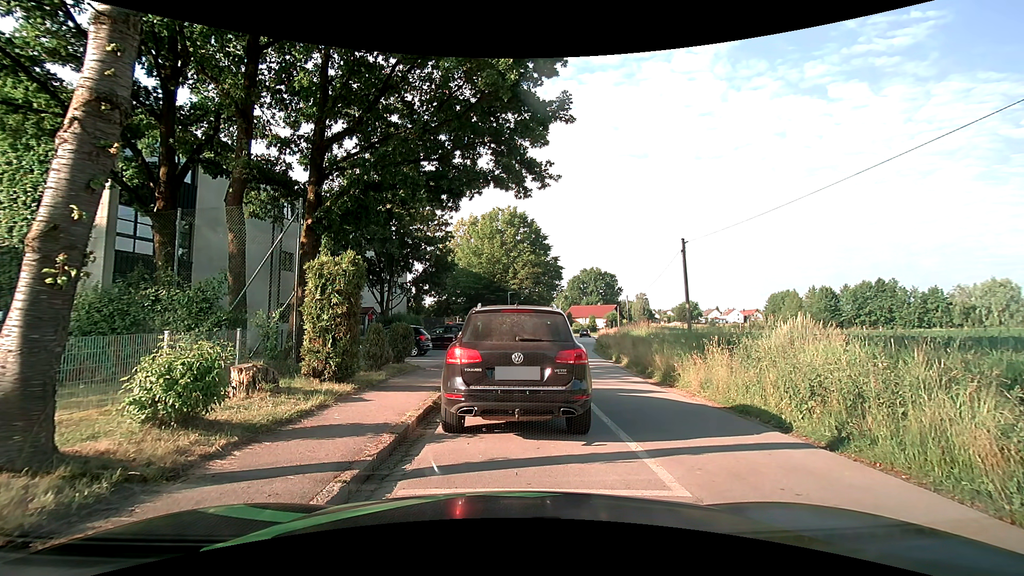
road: residential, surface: asphalt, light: Day
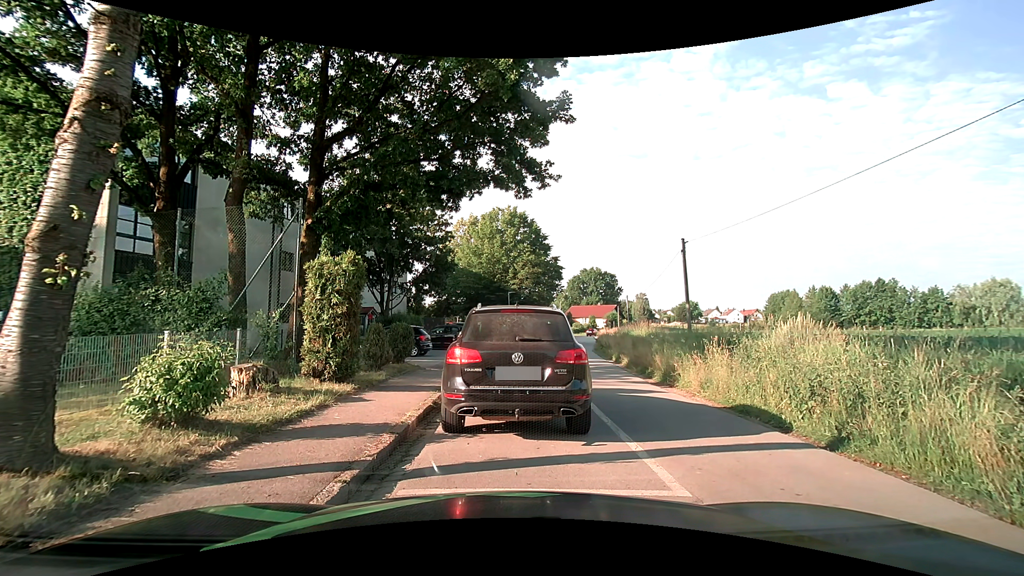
(0.0, 0.0) m; 0°
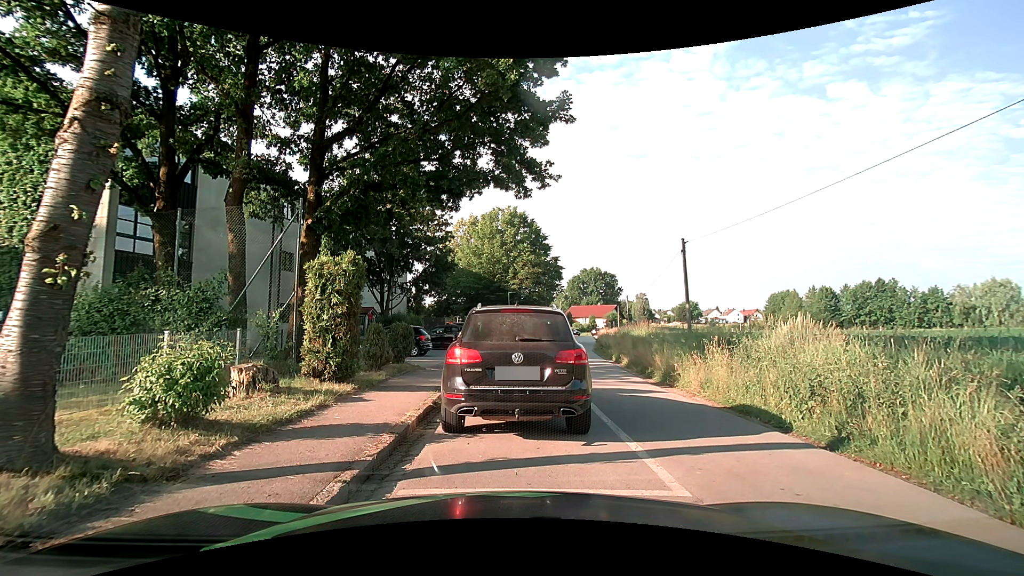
(0.0, 0.0) m; 0°
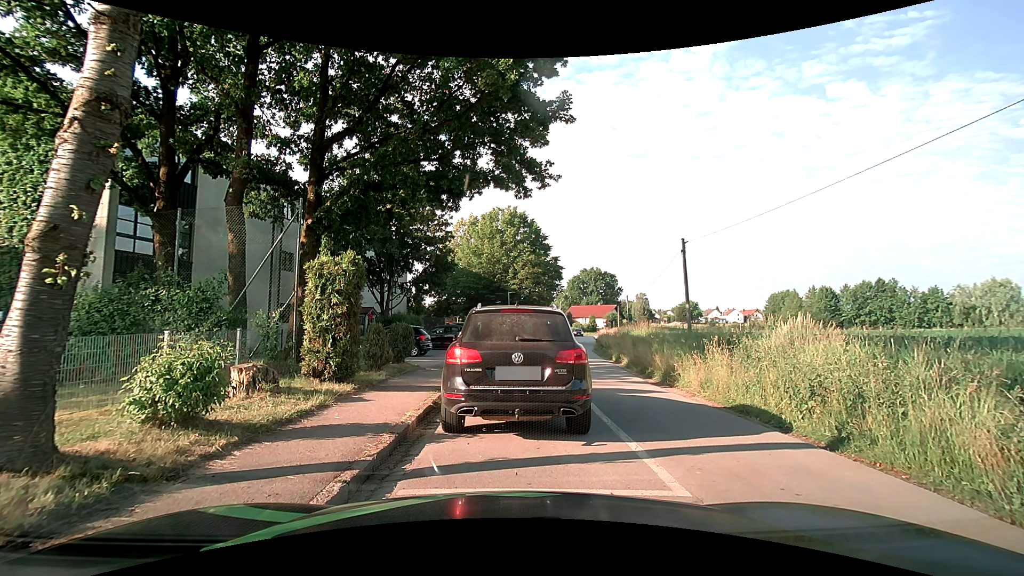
(0.0, 0.0) m; 0°
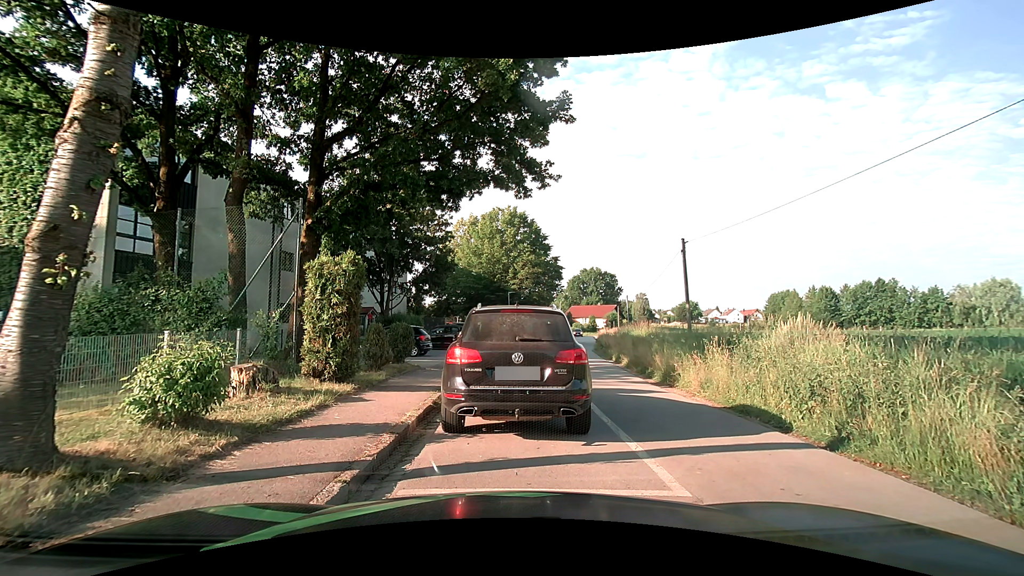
(0.0, 0.0) m; 0°
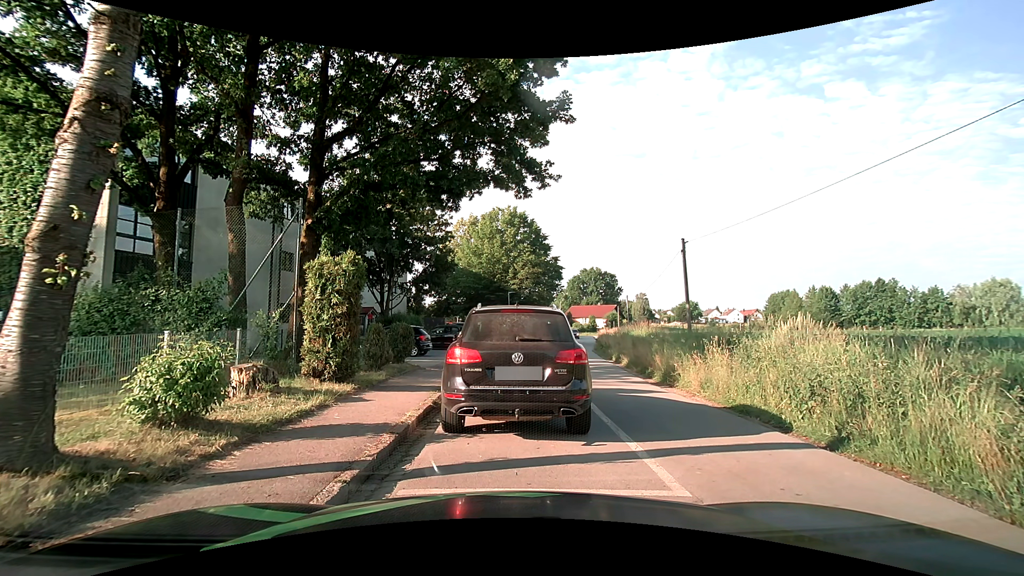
(0.0, 0.0) m; 0°
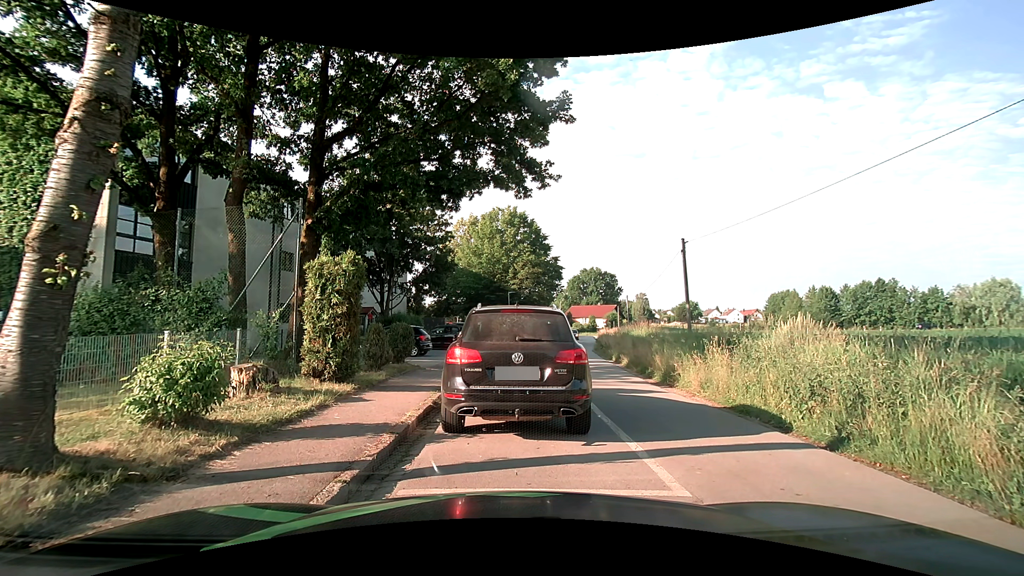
(0.0, 0.0) m; 0°
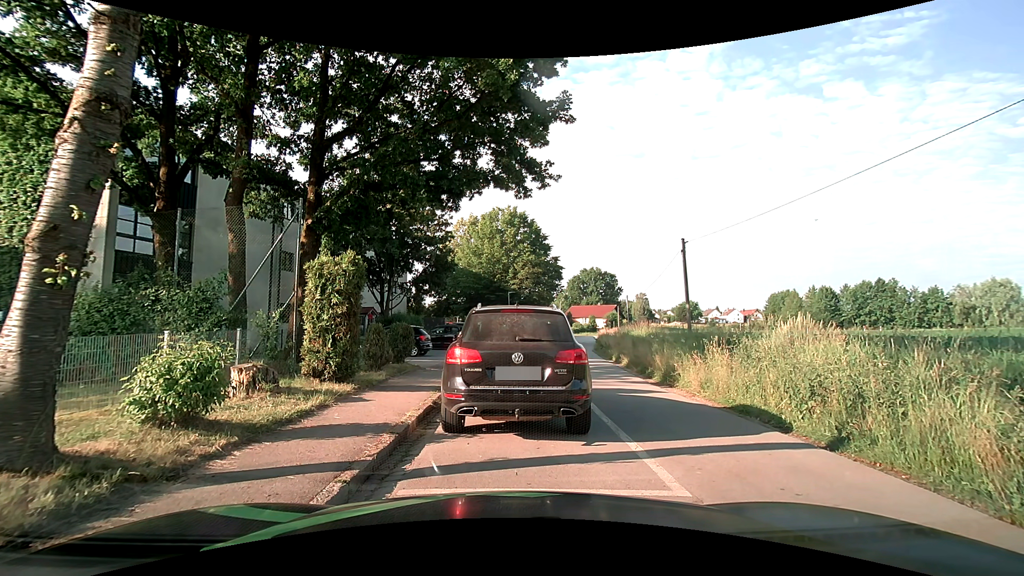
(0.0, 0.0) m; 0°
